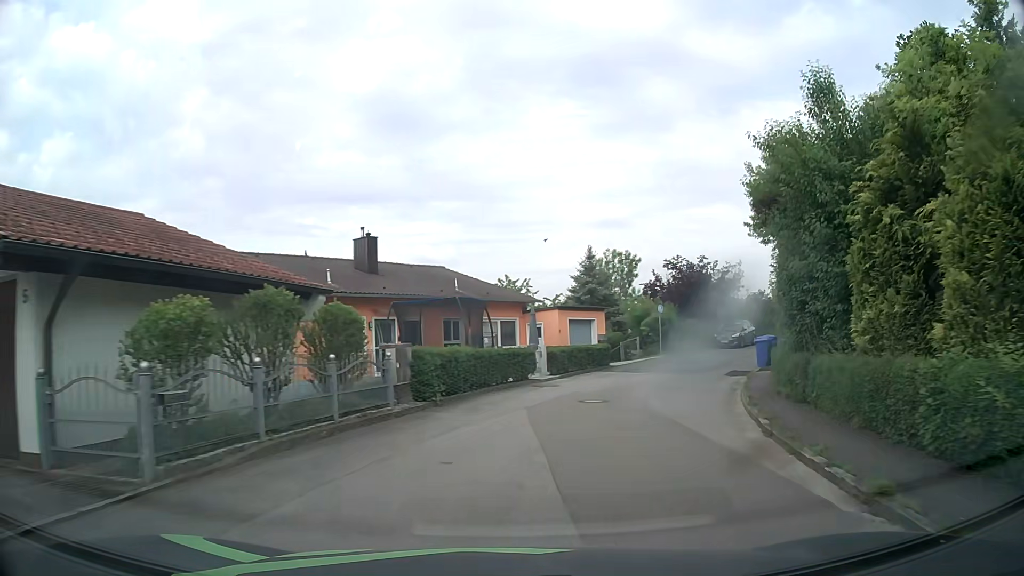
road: residential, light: Day
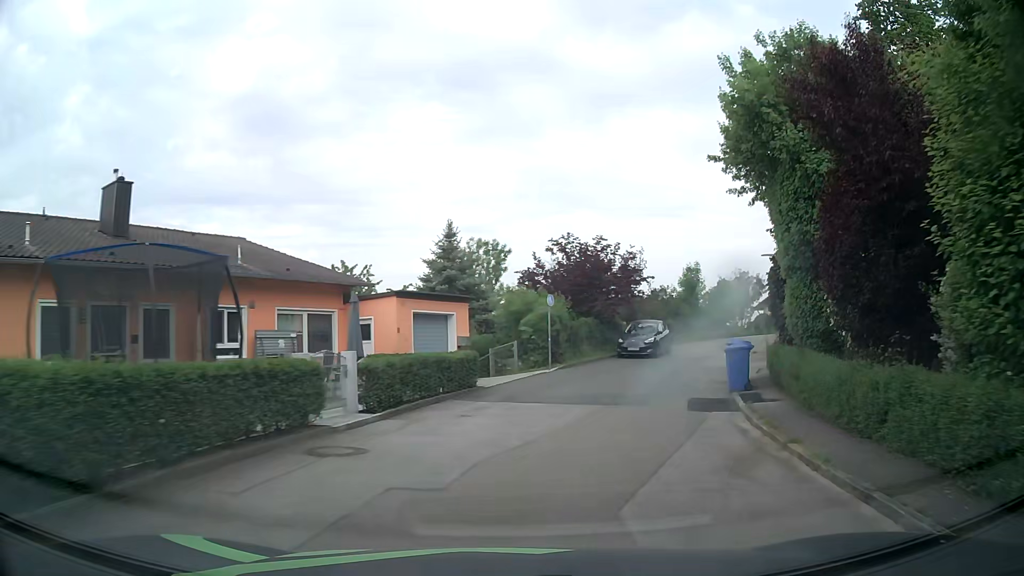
(+1.1, +10.9) m; +12°
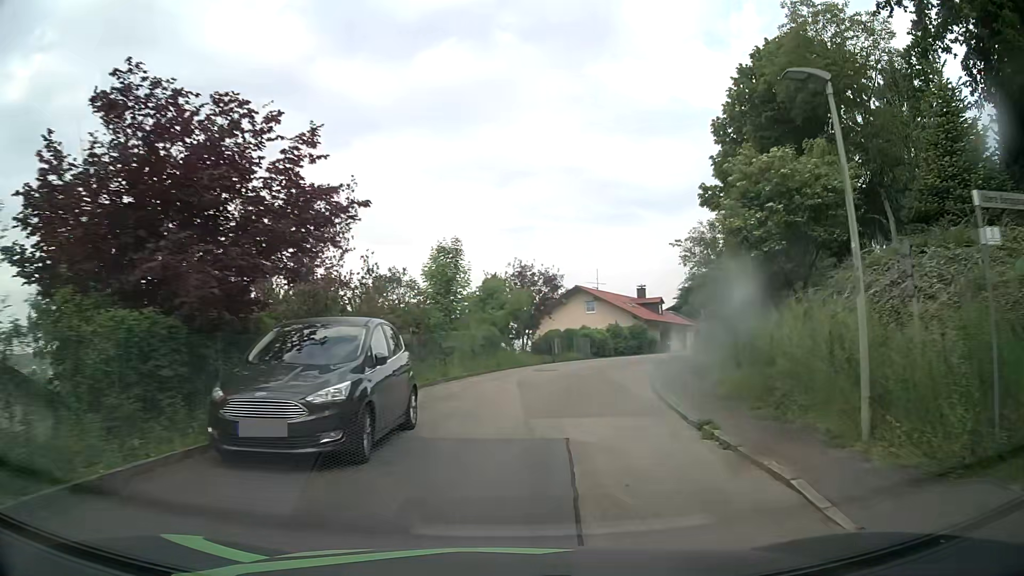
(+4.5, +21.7) m; +23°
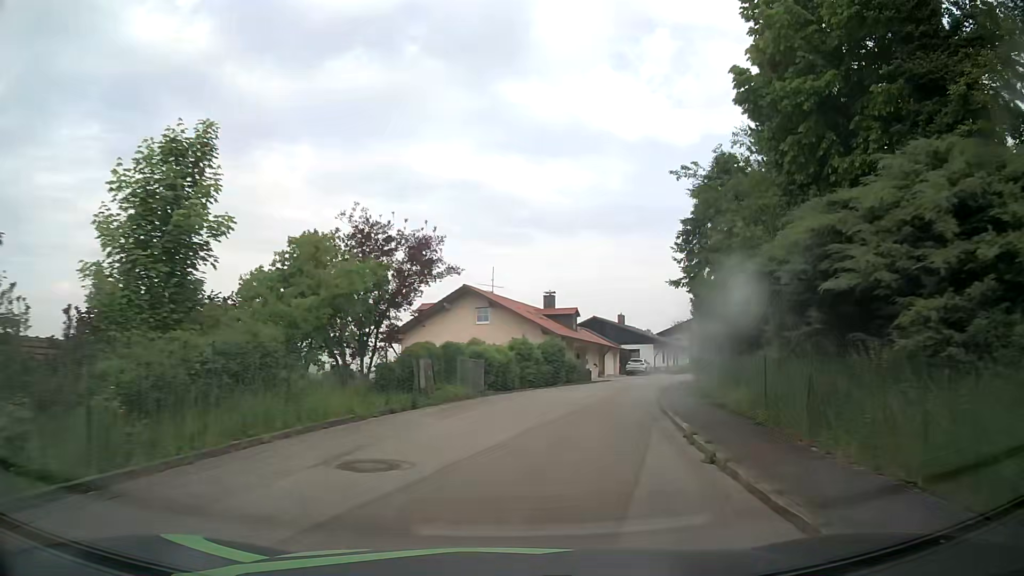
(+1.5, +17.4) m; +10°
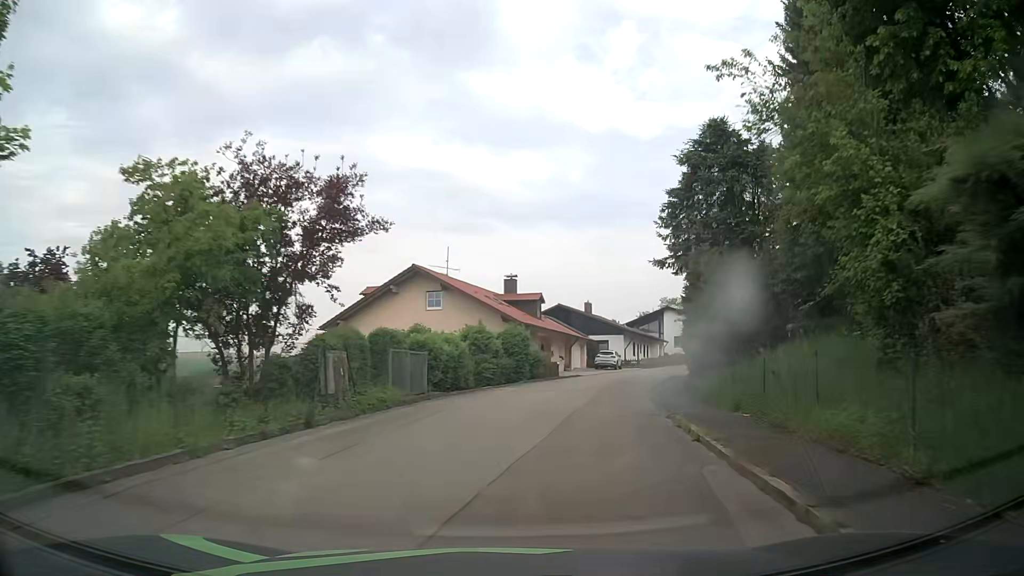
(+0.1, +5.8) m; +3°
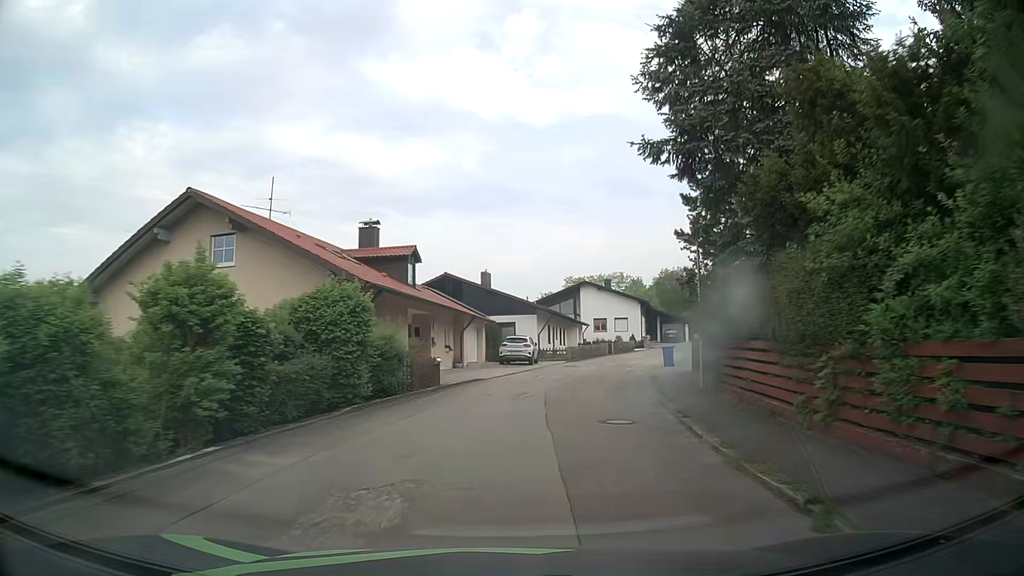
(+1.4, +18.0) m; +9°
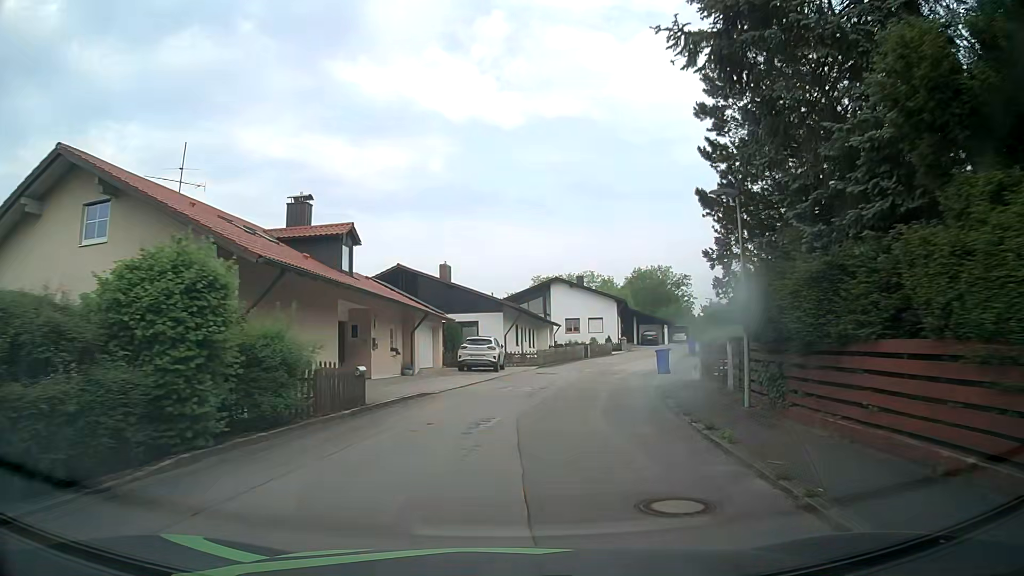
(+0.1, +6.2) m; +2°
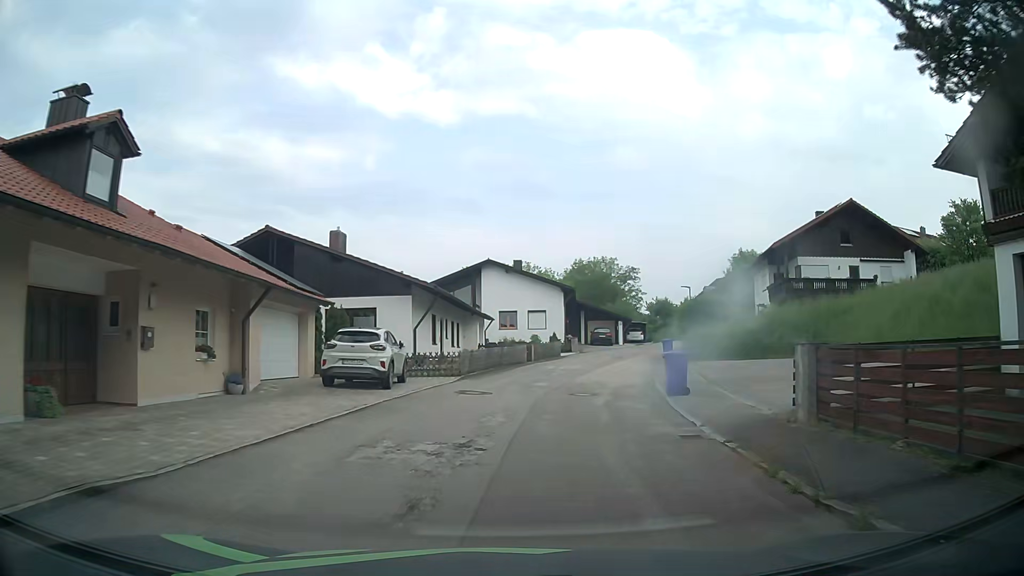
(+0.7, +12.3) m; +6°
(0, +10) (+2, +20) (+4, +30) (+7, +39) (+10, +49) (+14, +58) (+19, +67) (+25, +75) (+33, +81) (+42, +85) m
